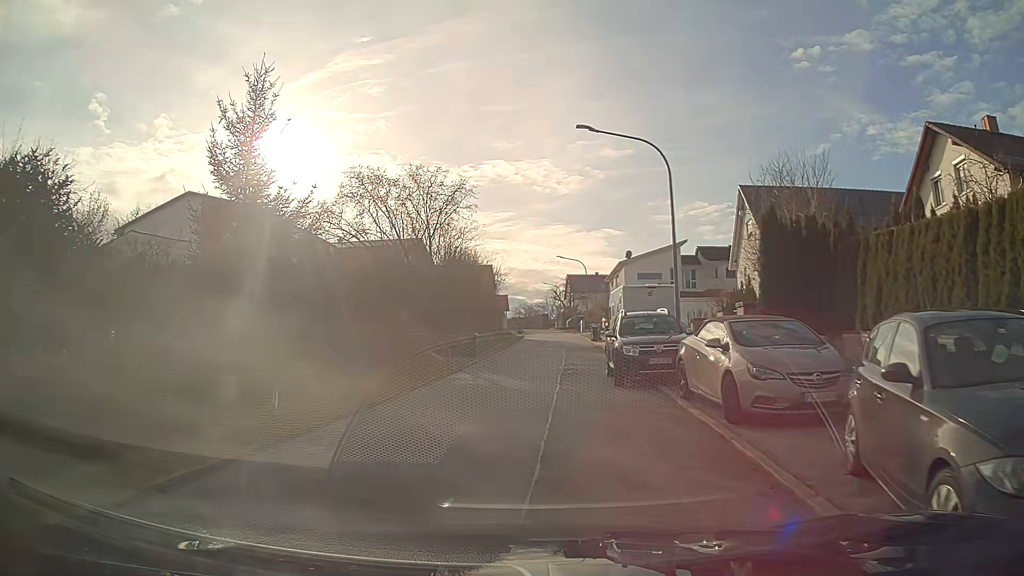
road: residential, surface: asphalt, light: Day
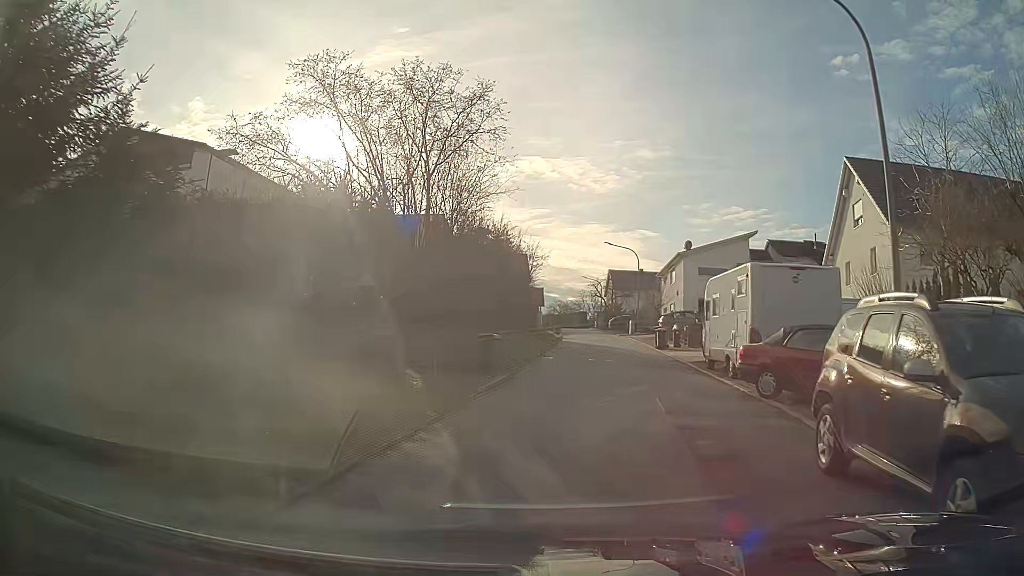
(-0.4, +11.4) m; -2°
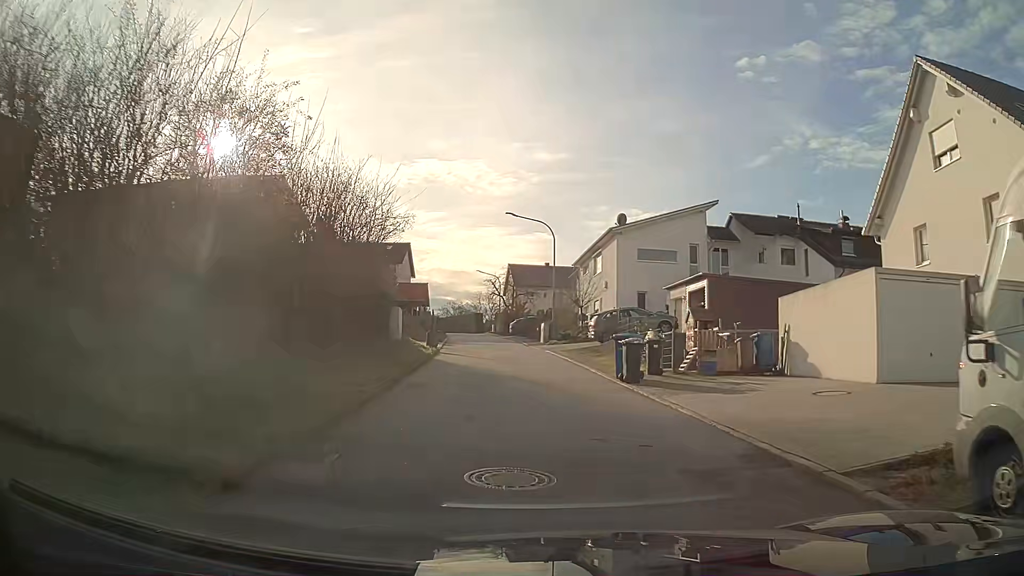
(+1.4, +17.1) m; +8°
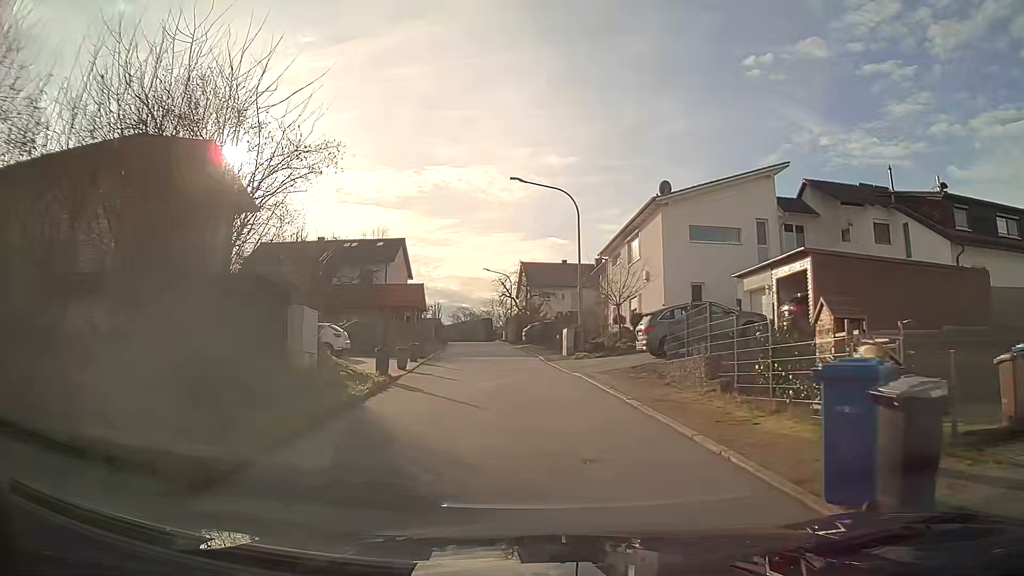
(-0.1, +11.2) m; -2°
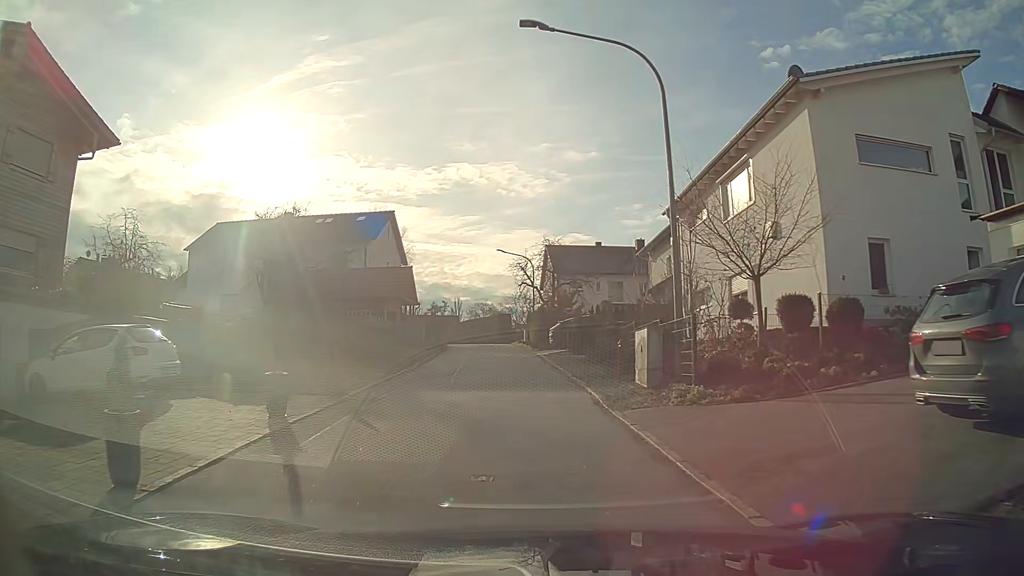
(-0.3, +15.7) m; -2°
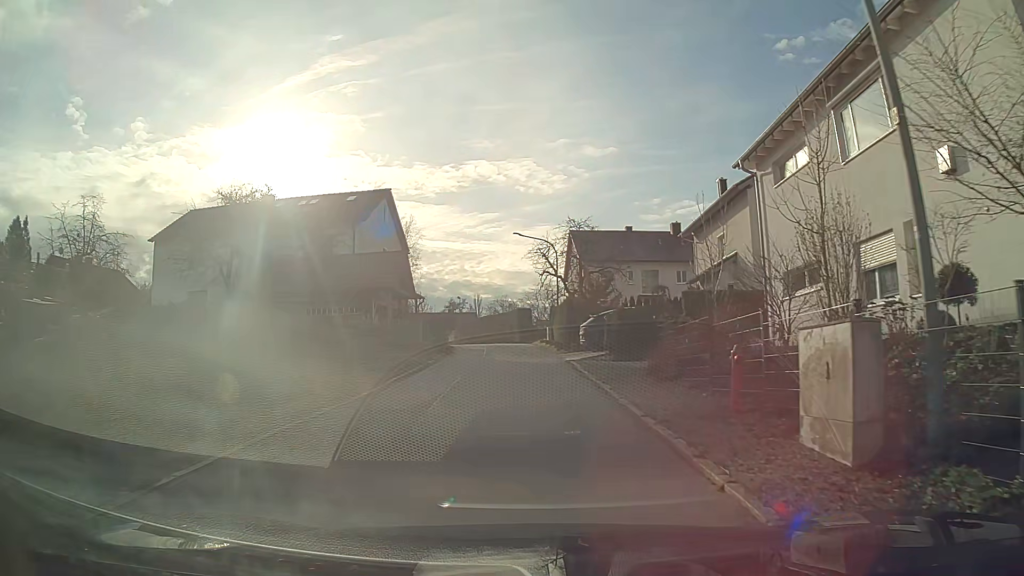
(-0.1, +8.1) m; -2°
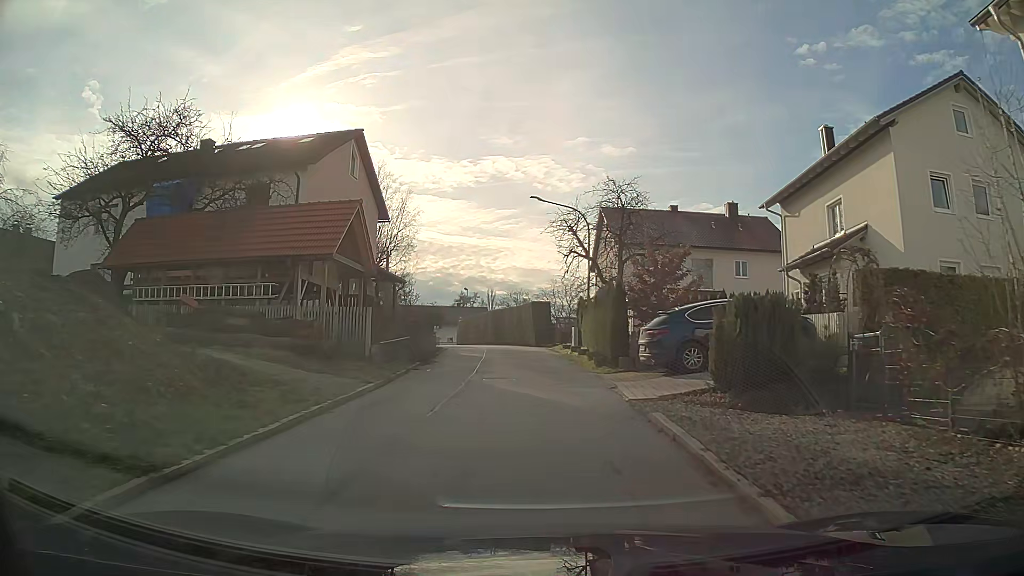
(-0.2, +12.5) m; -1°
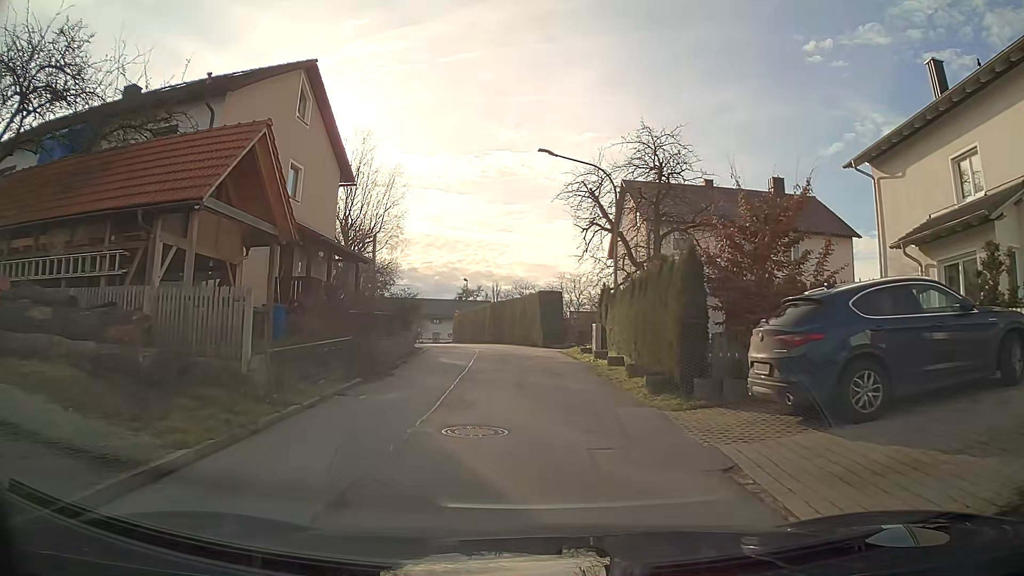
(0.0, +8.4) m; 0°
(0, +10) (0, +20) (-2, +30) (-4, +40) (-6, +49) (-9, +59) (-11, +69) (-18, +76) (-25, +83) (-31, +91) m
